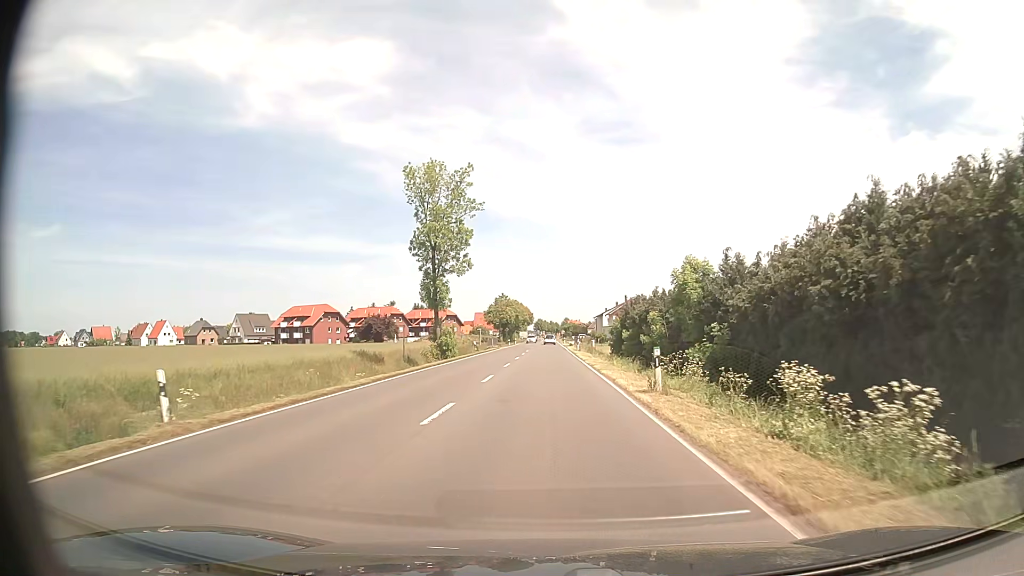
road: primary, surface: asphalt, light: Day
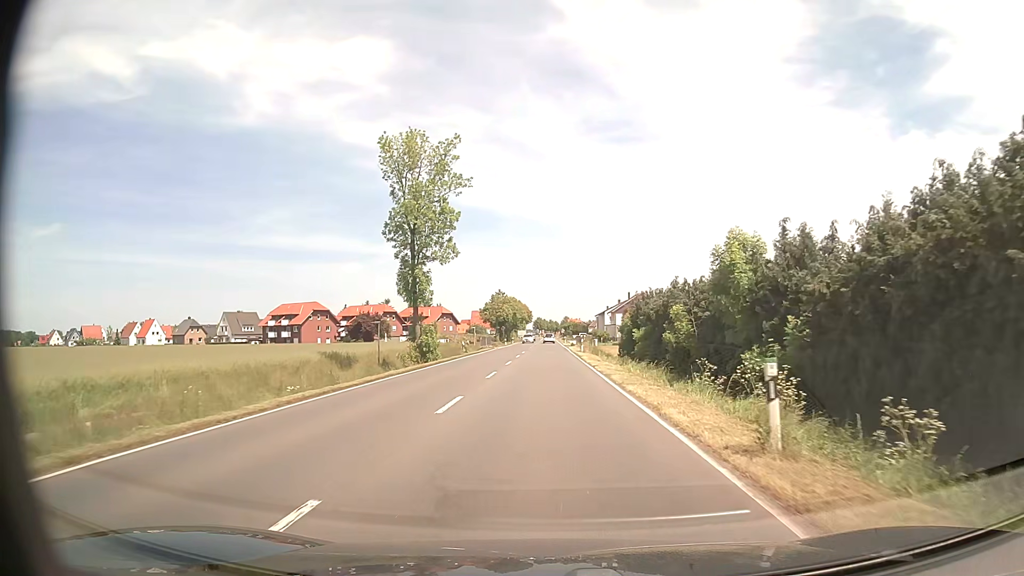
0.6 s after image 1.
(0.0, +7.9) m; 0°
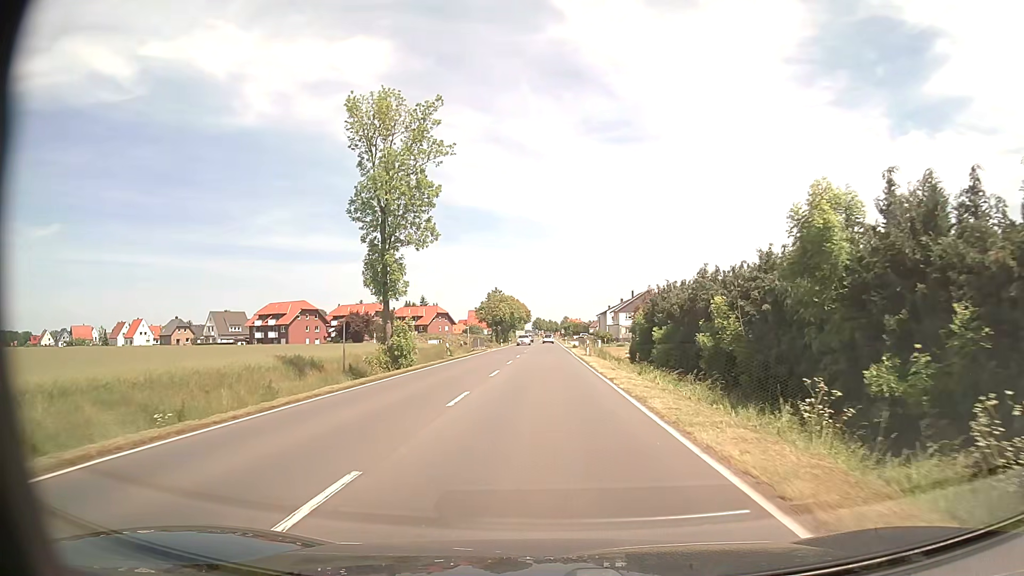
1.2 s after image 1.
(0.0, +7.9) m; 0°
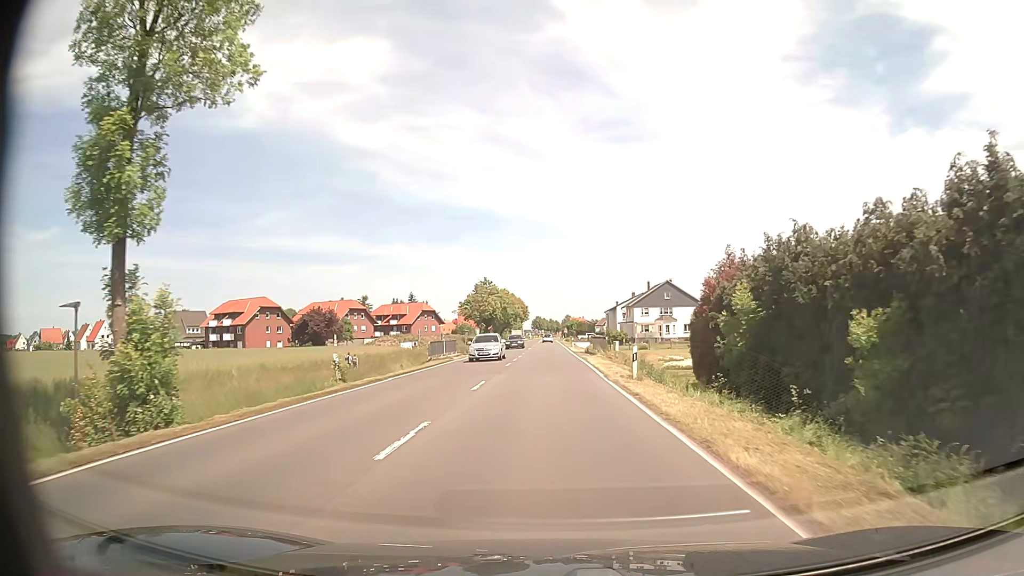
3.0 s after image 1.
(0.0, +23.7) m; 0°
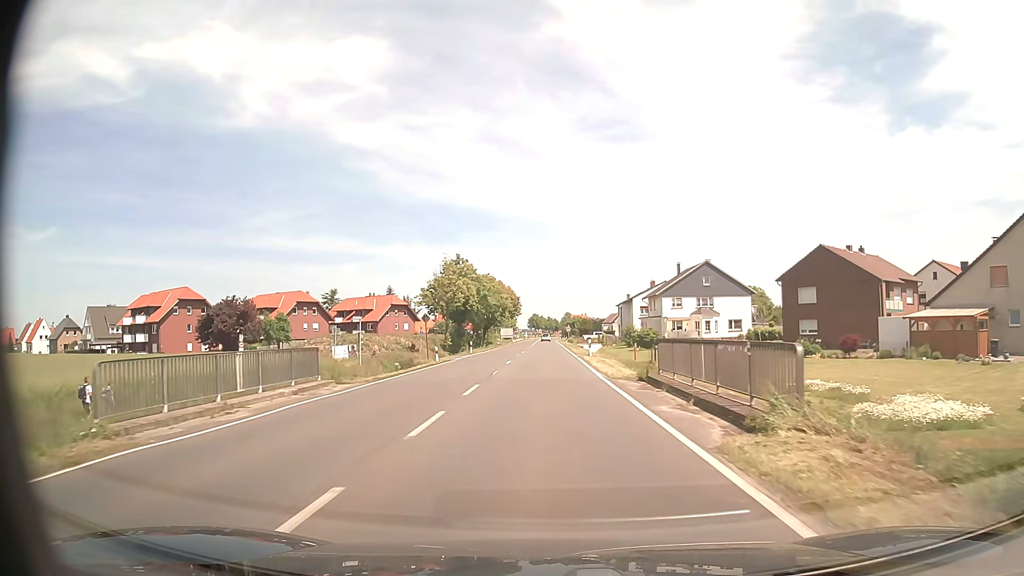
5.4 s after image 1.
(0.0, +31.6) m; 0°
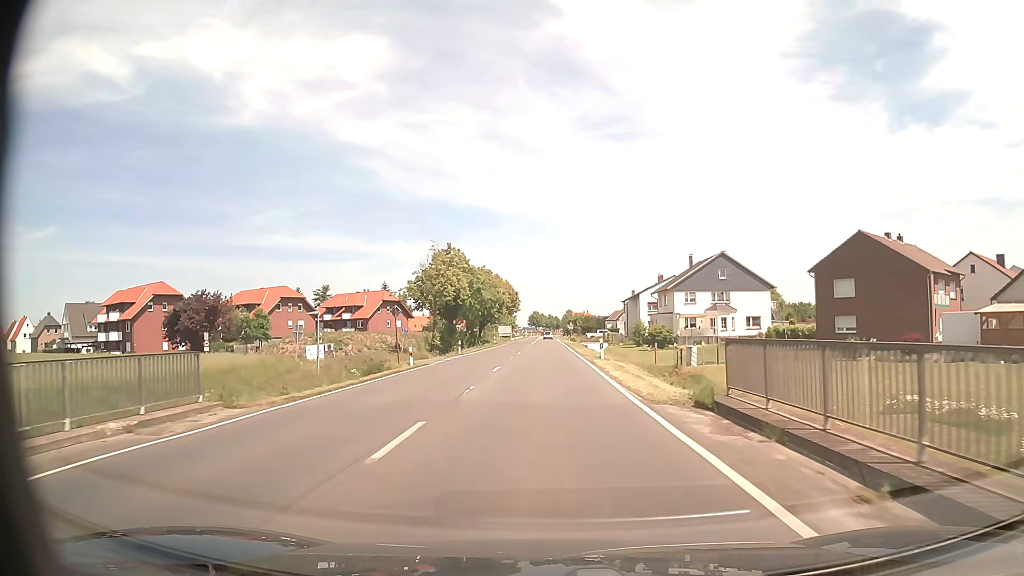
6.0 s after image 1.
(0.0, +7.9) m; 0°
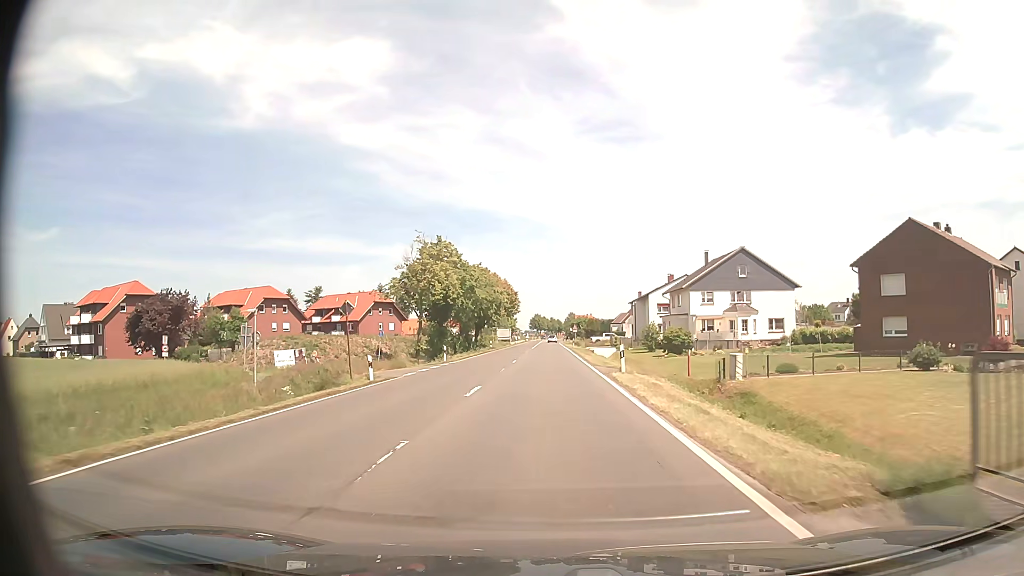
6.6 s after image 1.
(0.0, +7.9) m; 0°
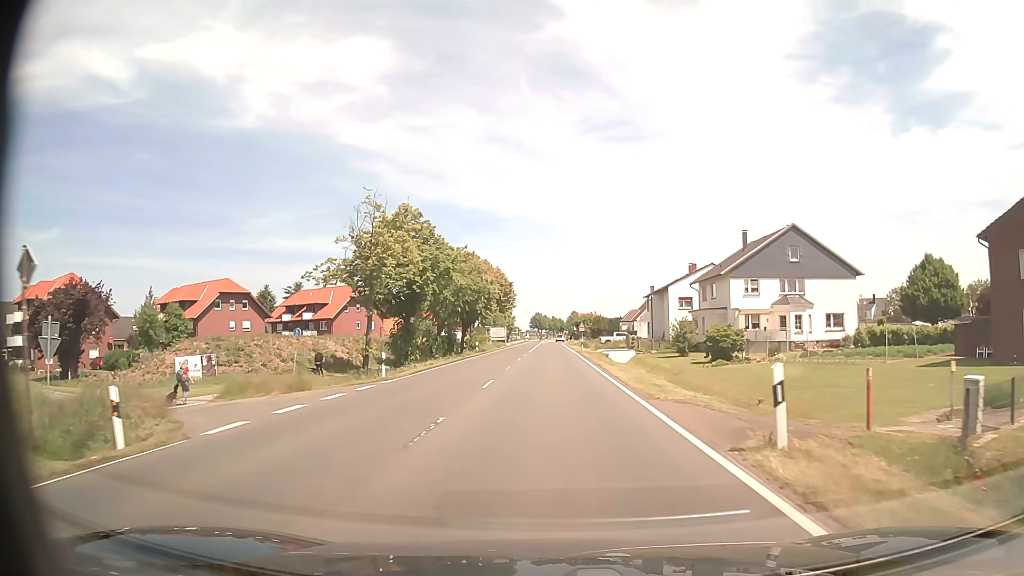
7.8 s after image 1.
(0.0, +15.8) m; 0°
(0, +10) (0, +20) (0, +30) (0, +40) (0, +50) (0, +60) (0, +70) (+1, +80) (+1, +90) (+1, +100) m
